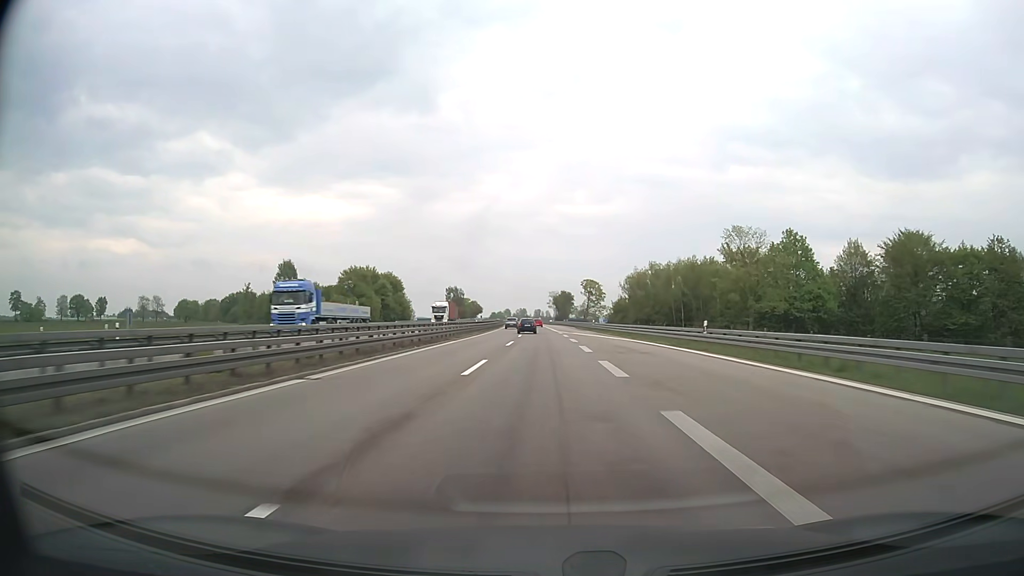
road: motorway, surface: asphalt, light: Day
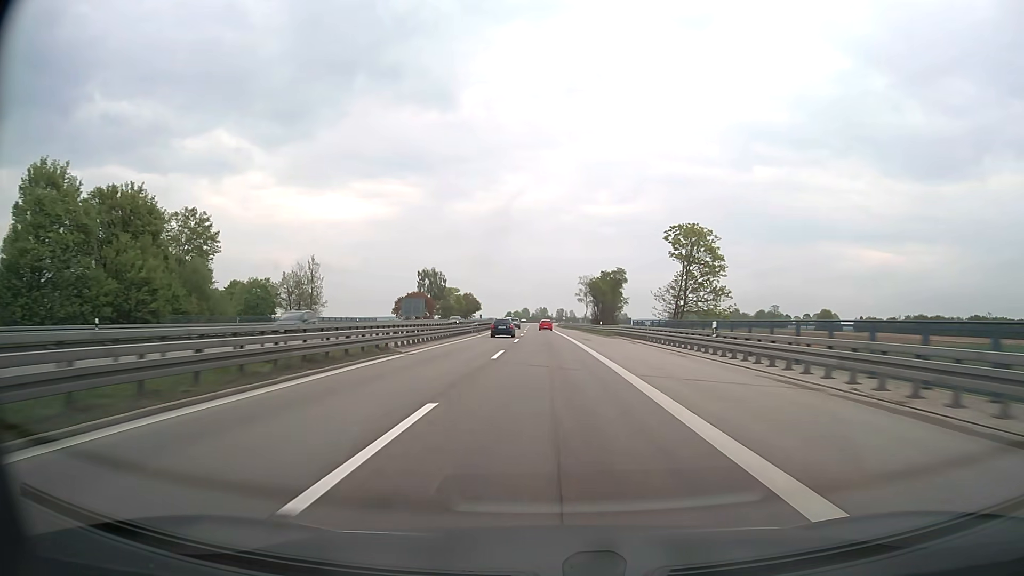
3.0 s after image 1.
(-1.6, +102.4) m; -2°
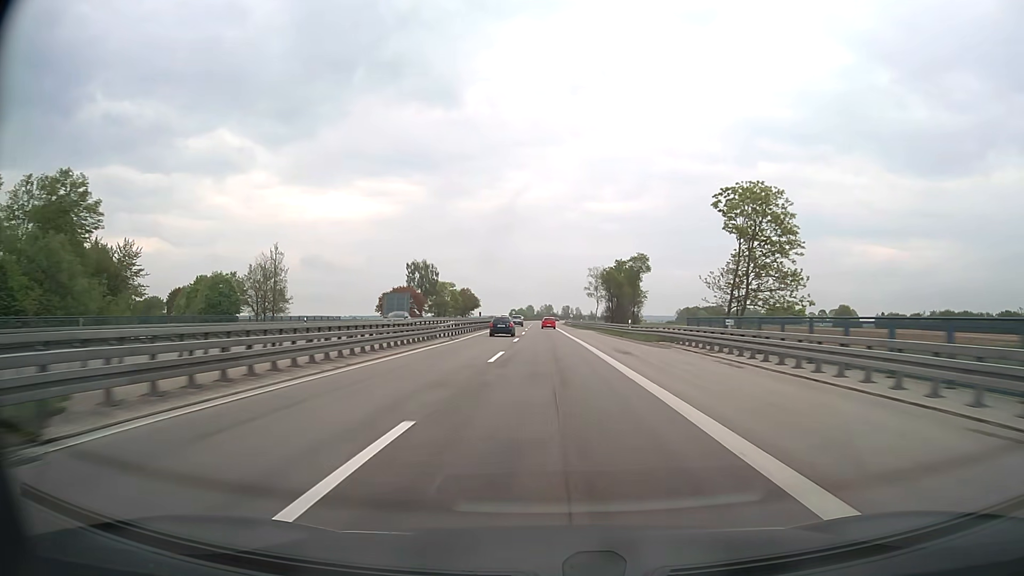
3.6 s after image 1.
(-0.1, +20.5) m; 0°
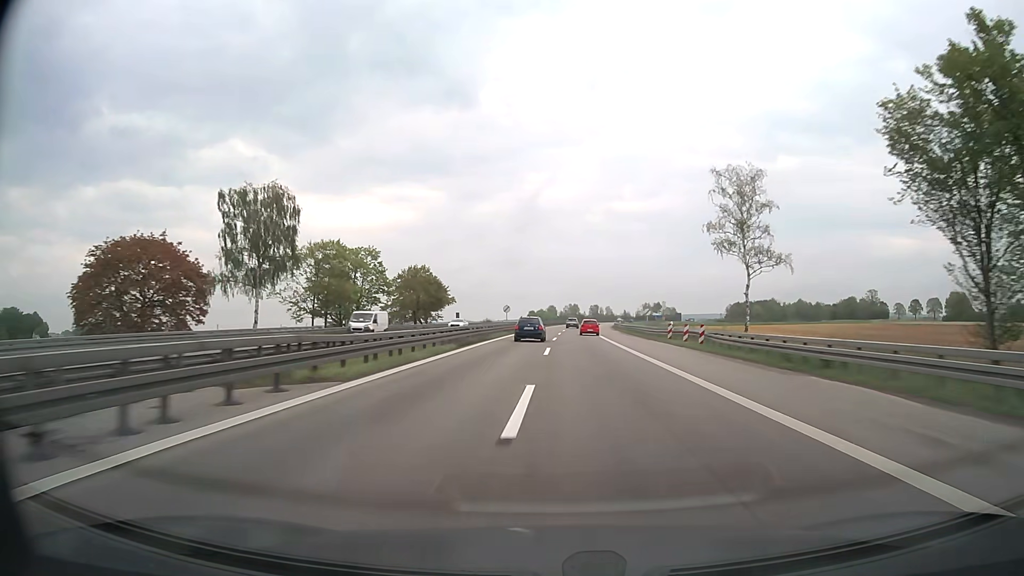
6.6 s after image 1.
(-2.1, +103.5) m; -2°
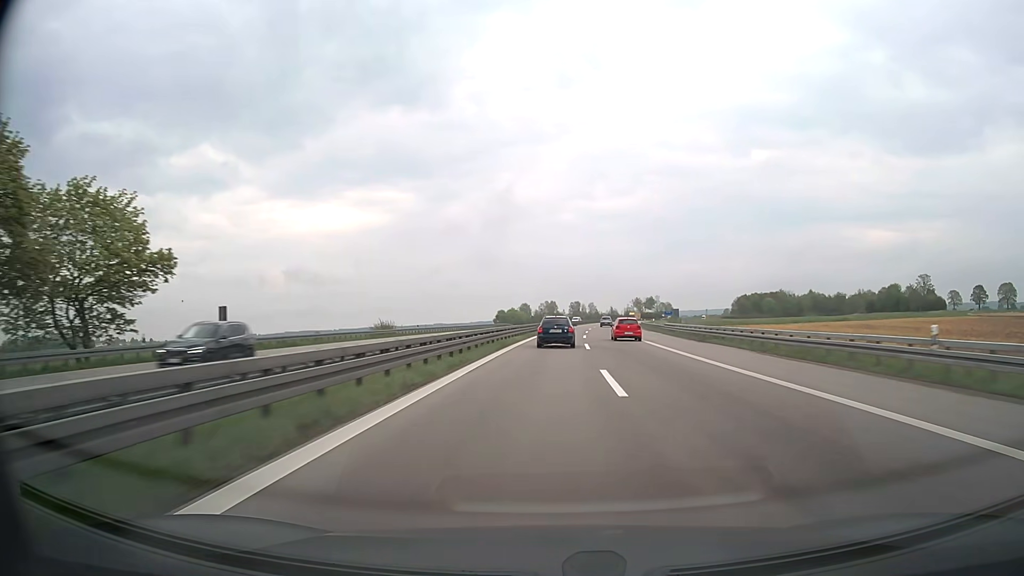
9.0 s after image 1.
(+1.0, +86.5) m; +2°
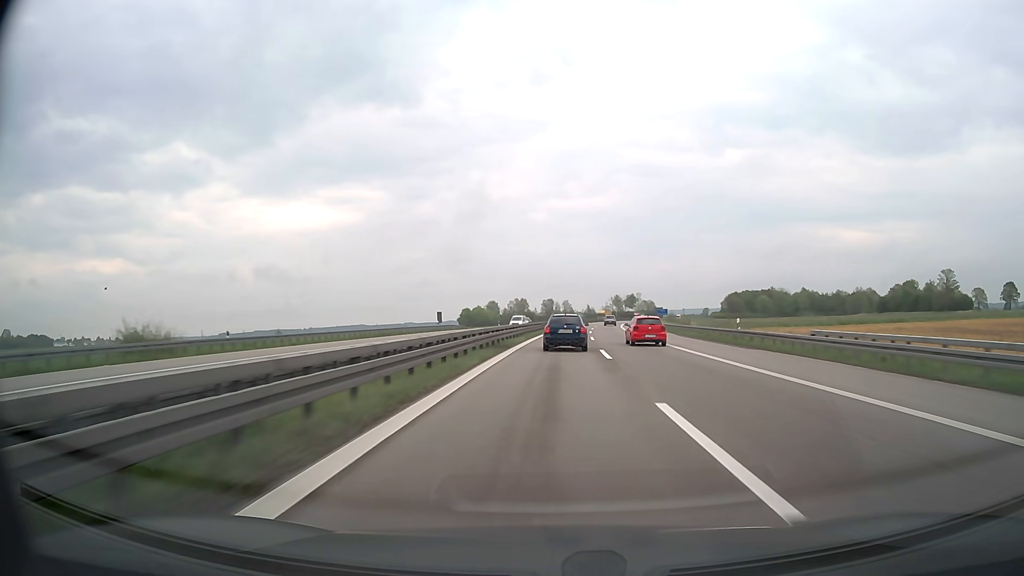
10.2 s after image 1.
(+0.7, +43.7) m; +2°
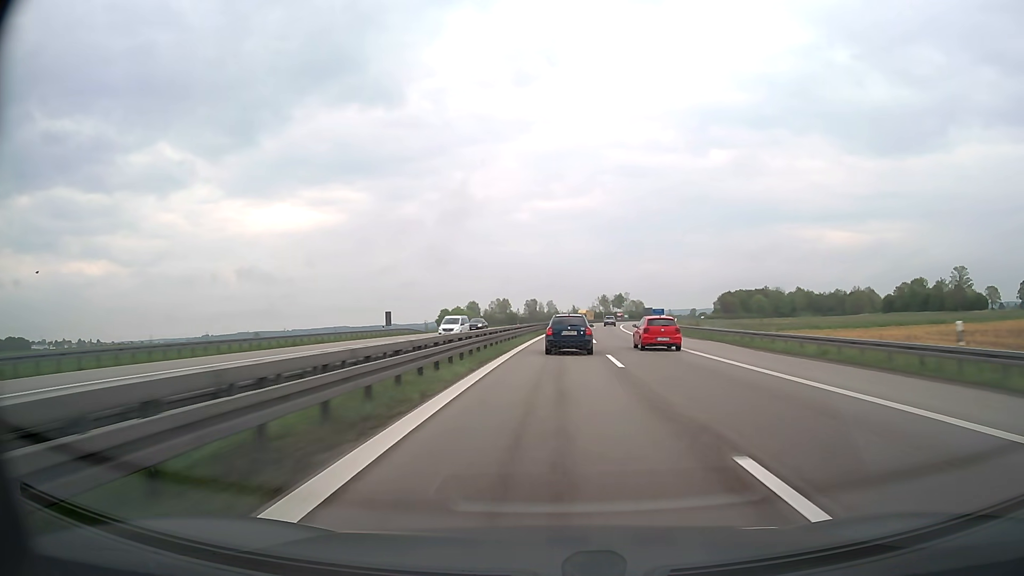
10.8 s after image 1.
(+0.2, +21.7) m; +1°
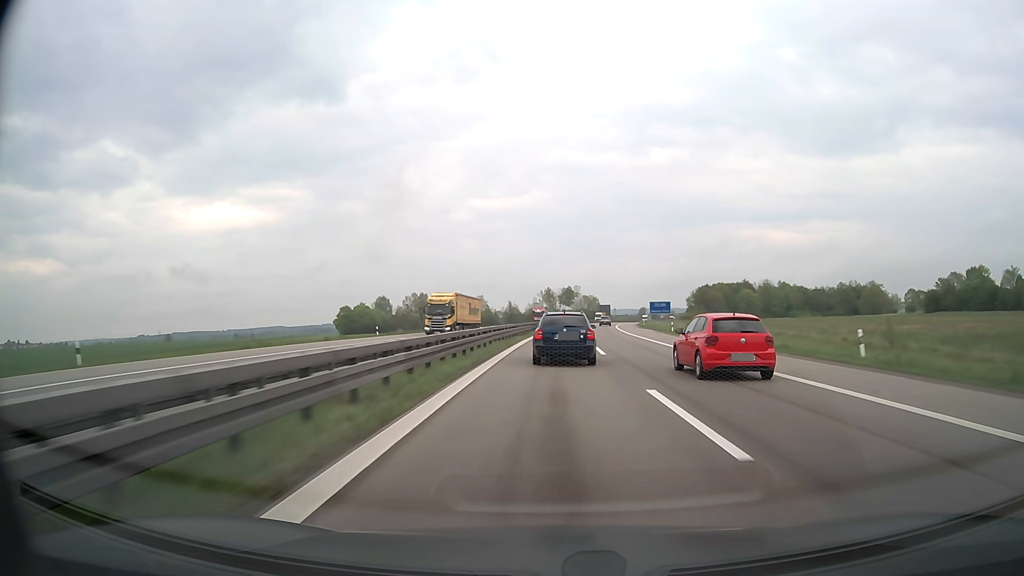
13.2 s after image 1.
(+3.9, +84.2) m; +5°
(0, +10) (0, +20) (0, +30) (+1, +40) (+1, +50) (+2, +60) (+3, +70) (+3, +80) (+4, +90) (+5, +100) m
